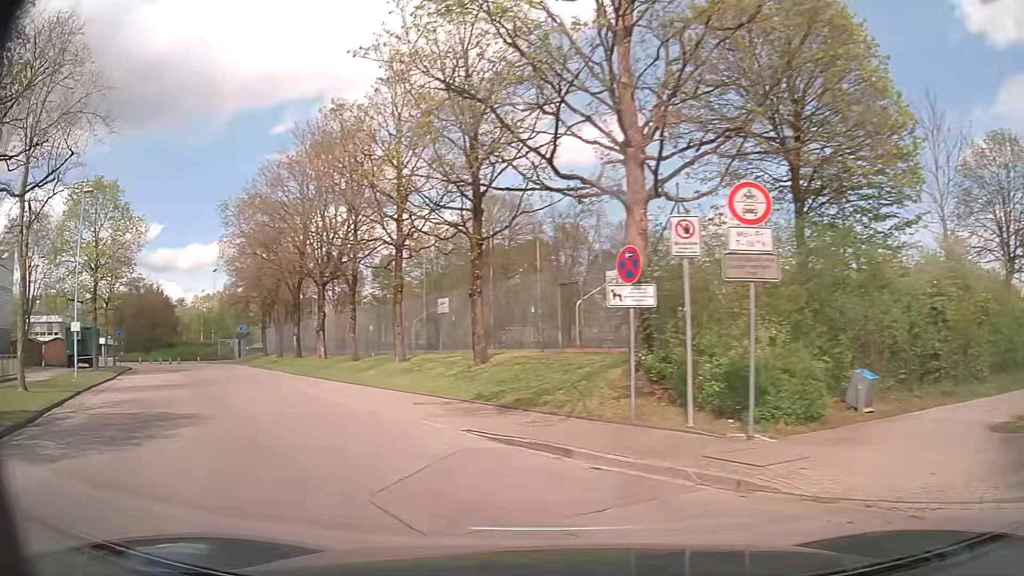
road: residential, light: Day
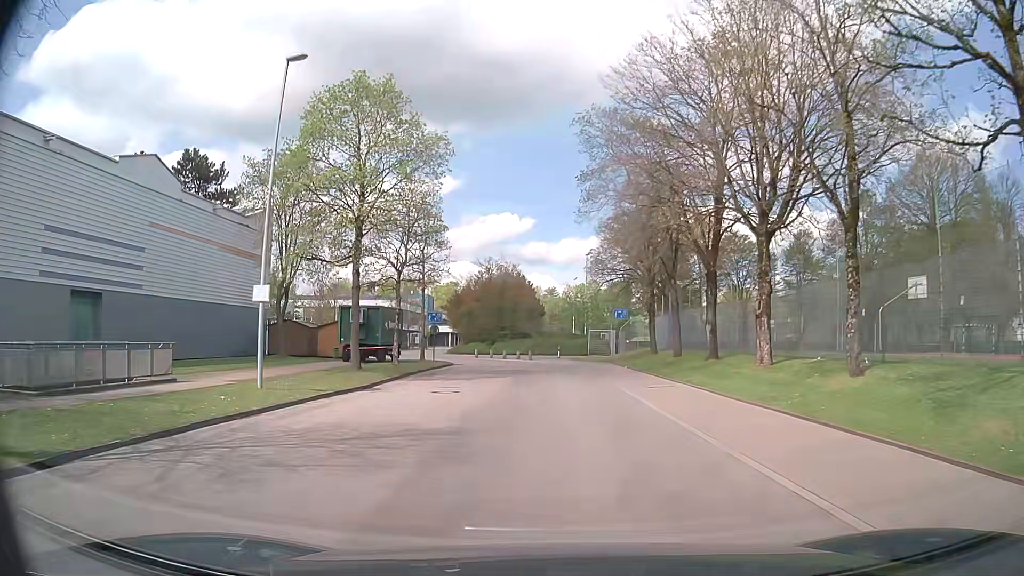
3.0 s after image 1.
(-6.7, +15.7) m; -34°
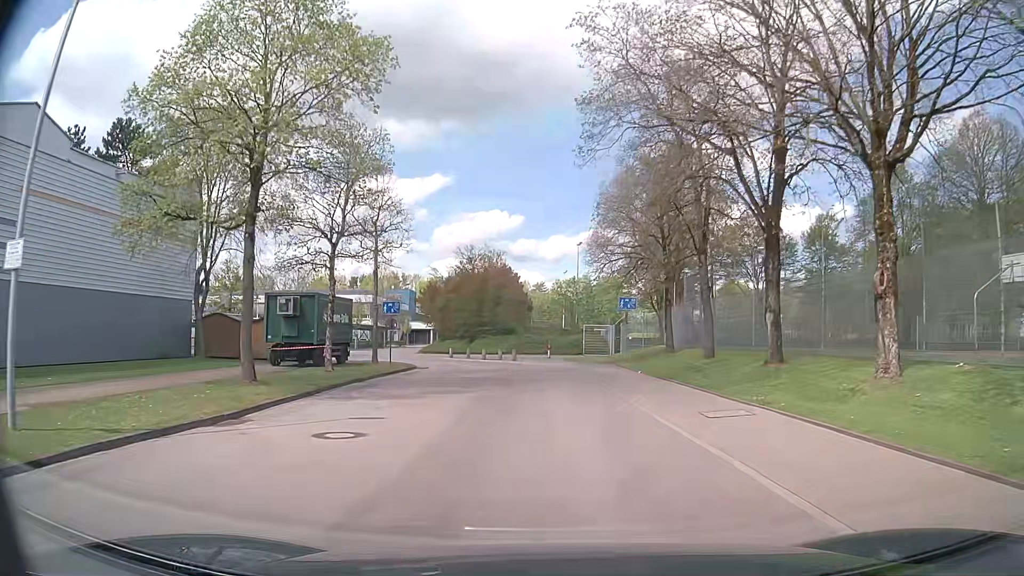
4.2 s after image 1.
(+0.1, +9.2) m; +2°
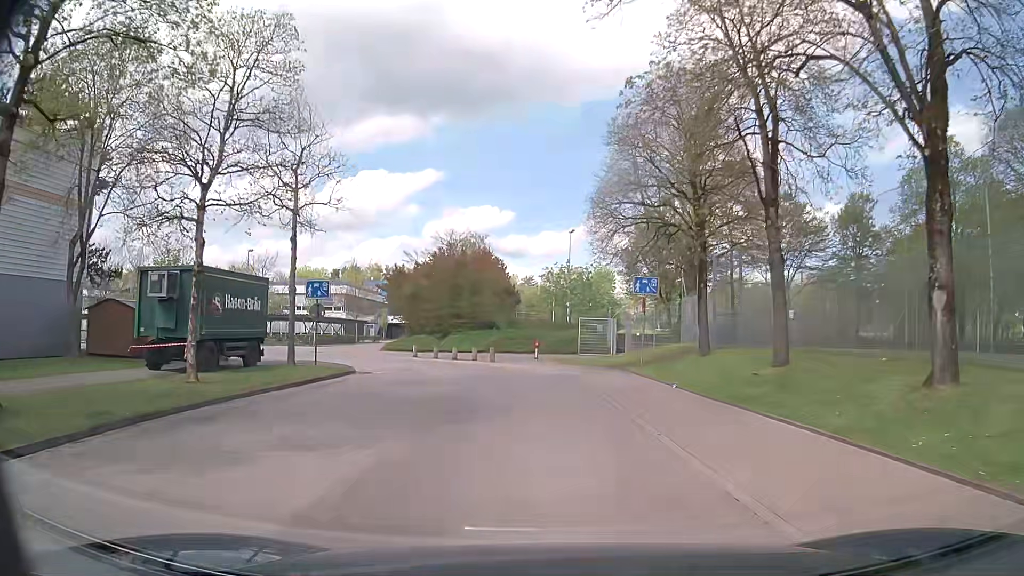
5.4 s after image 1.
(0.0, +9.4) m; -1°
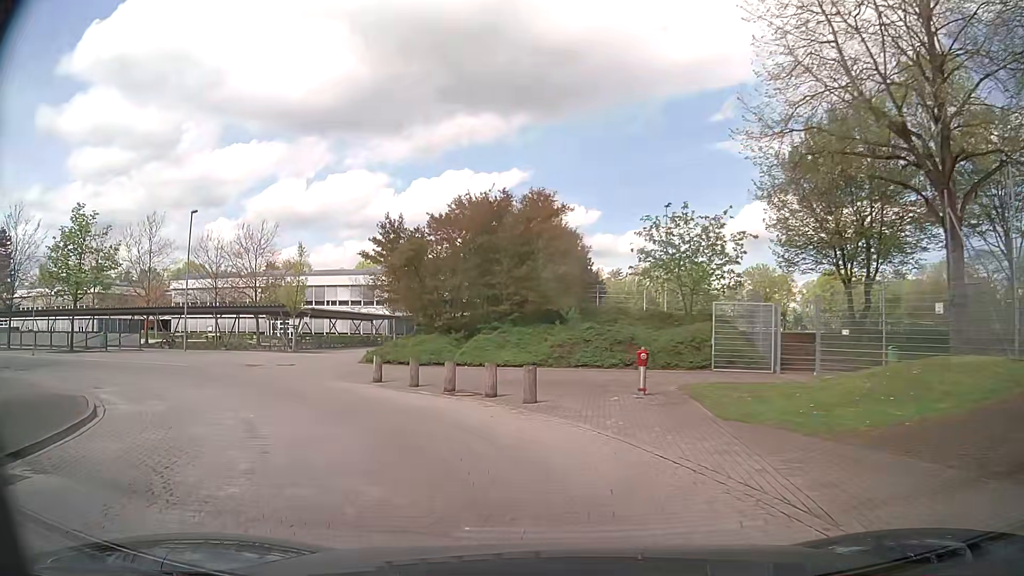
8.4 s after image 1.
(+0.1, +20.6) m; -6°
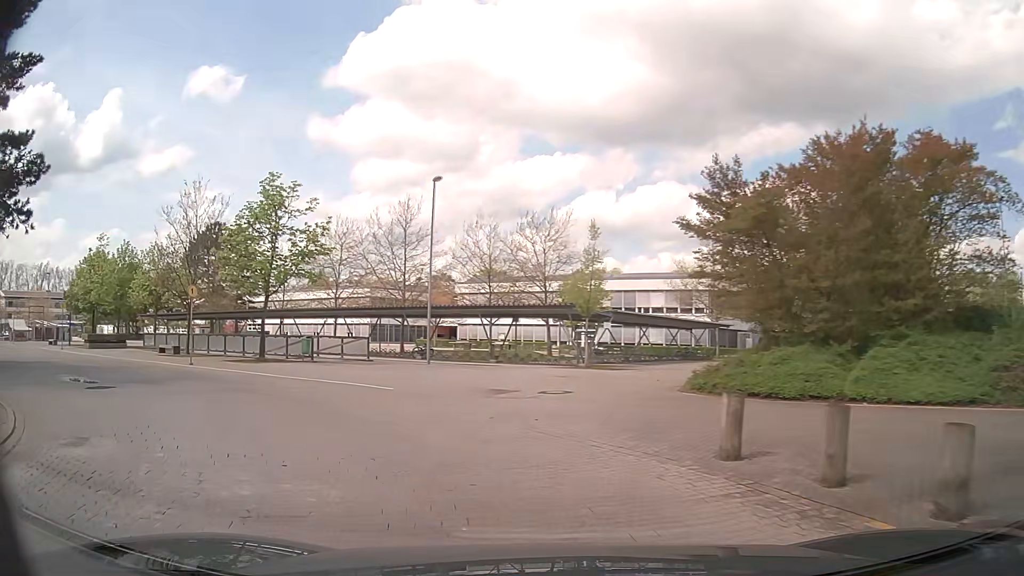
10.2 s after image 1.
(-1.9, +10.4) m; -23°
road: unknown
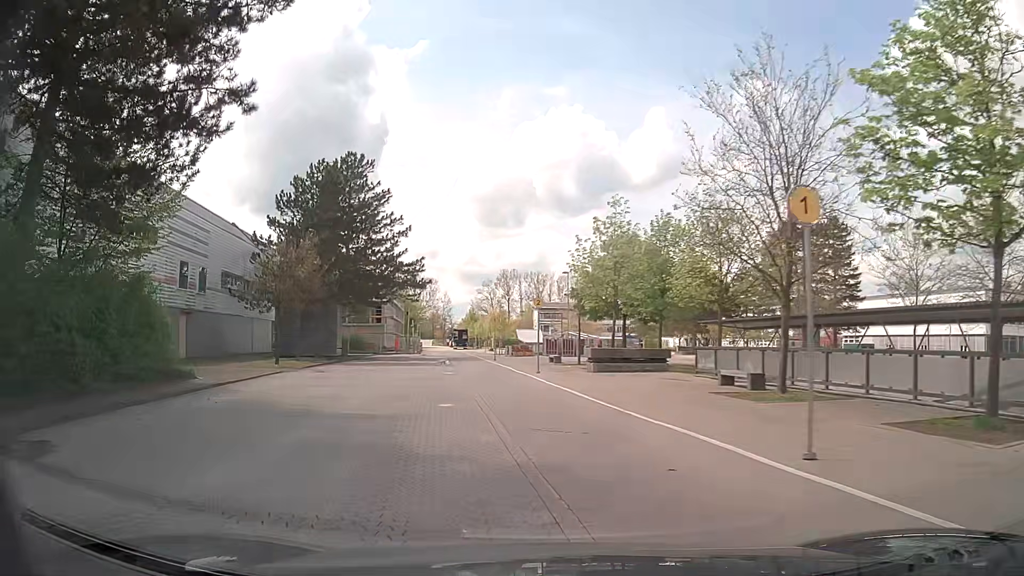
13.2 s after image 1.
(-9.2, +16.5) m; -51°
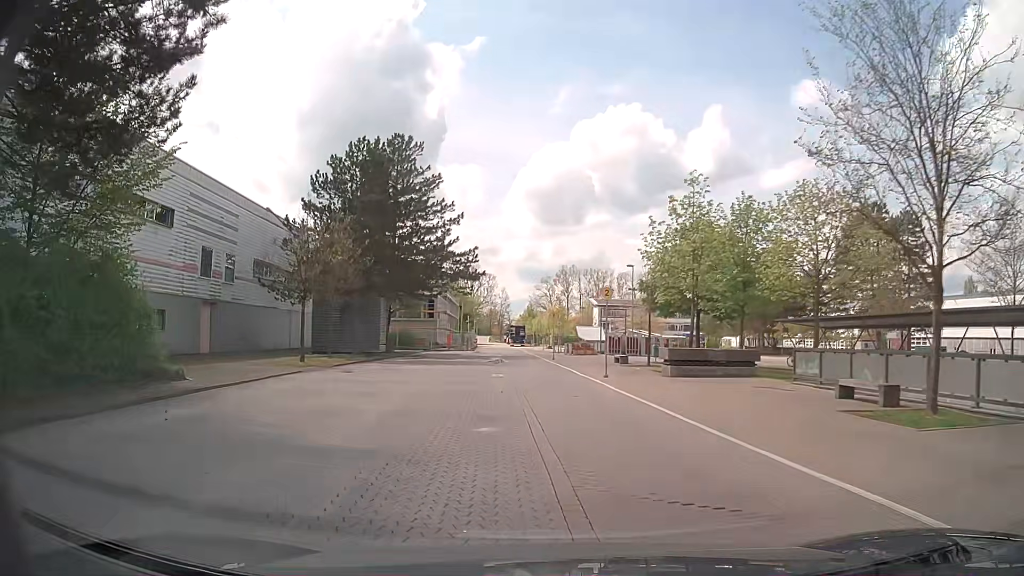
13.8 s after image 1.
(-0.3, +4.4) m; -6°
(0, +10) (-1, +20) (-2, +30) (-2, +40) (-3, +50) (-4, +60) (-5, +70) (-5, +80) (-6, +90) (-8, +100) m
